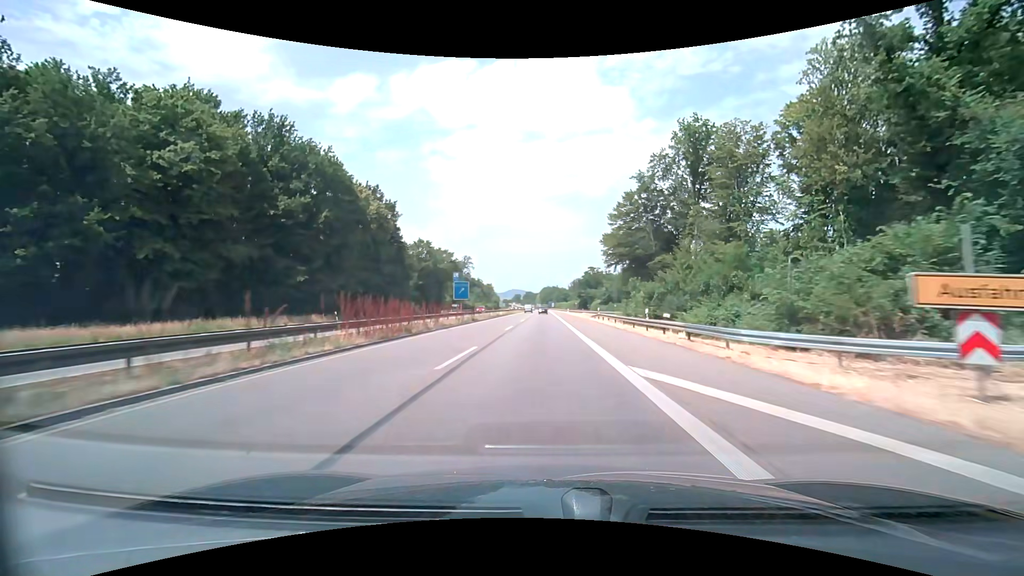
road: trunk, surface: asphalt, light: Day
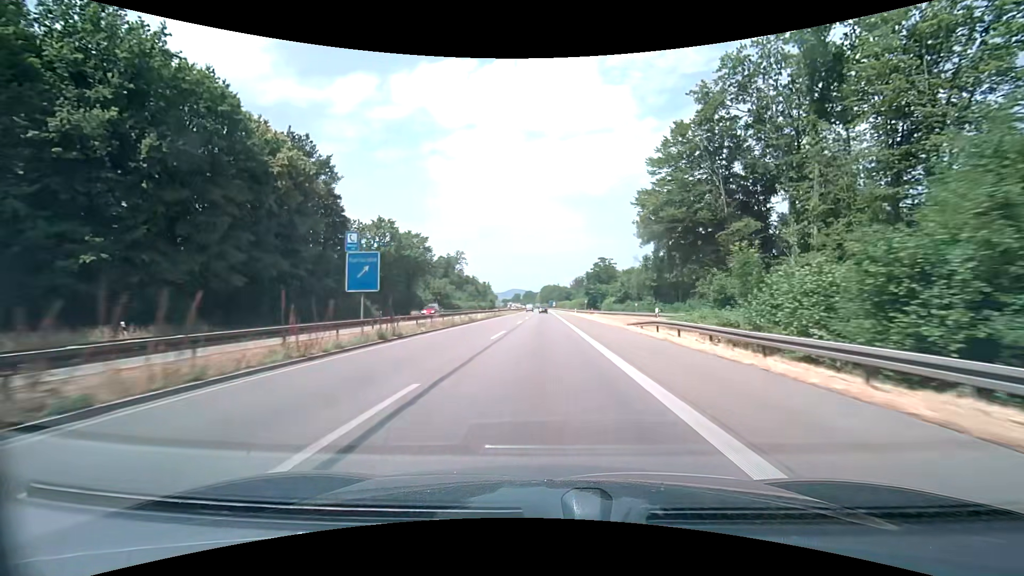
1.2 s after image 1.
(0.0, +26.4) m; 0°
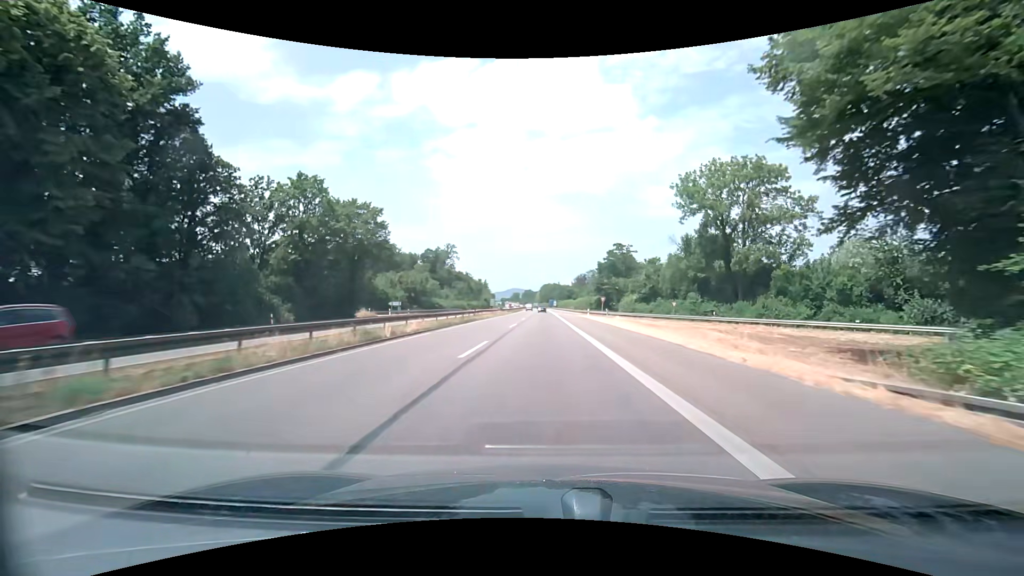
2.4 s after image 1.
(+0.1, +26.4) m; 0°
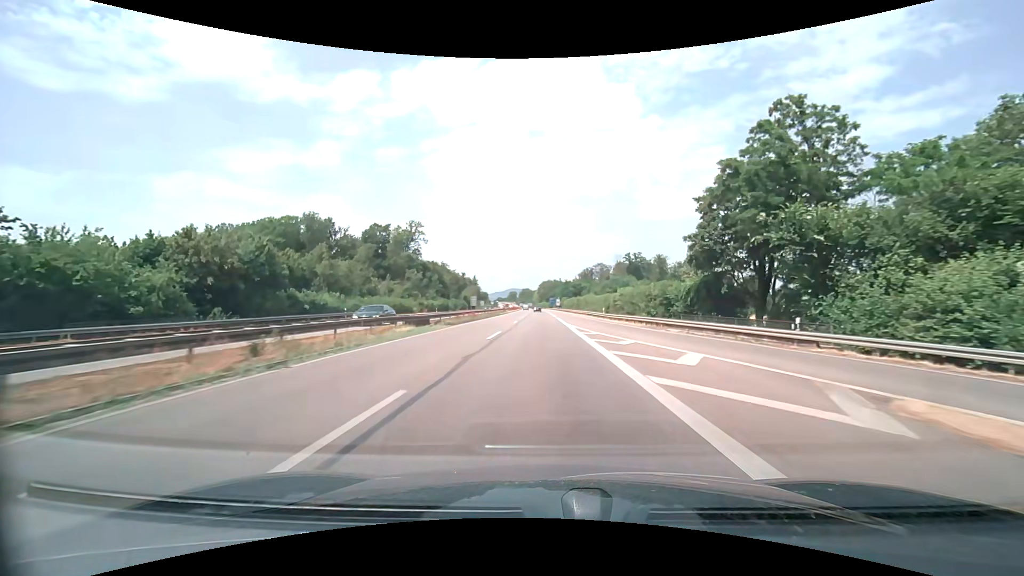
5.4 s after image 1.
(0.0, +65.9) m; 0°
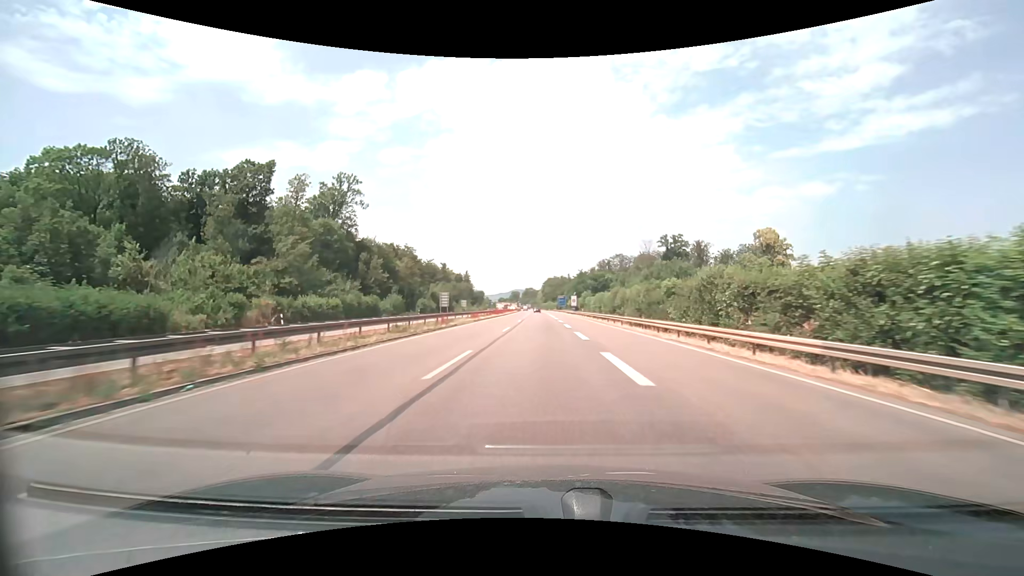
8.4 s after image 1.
(-0.5, +65.9) m; -1°
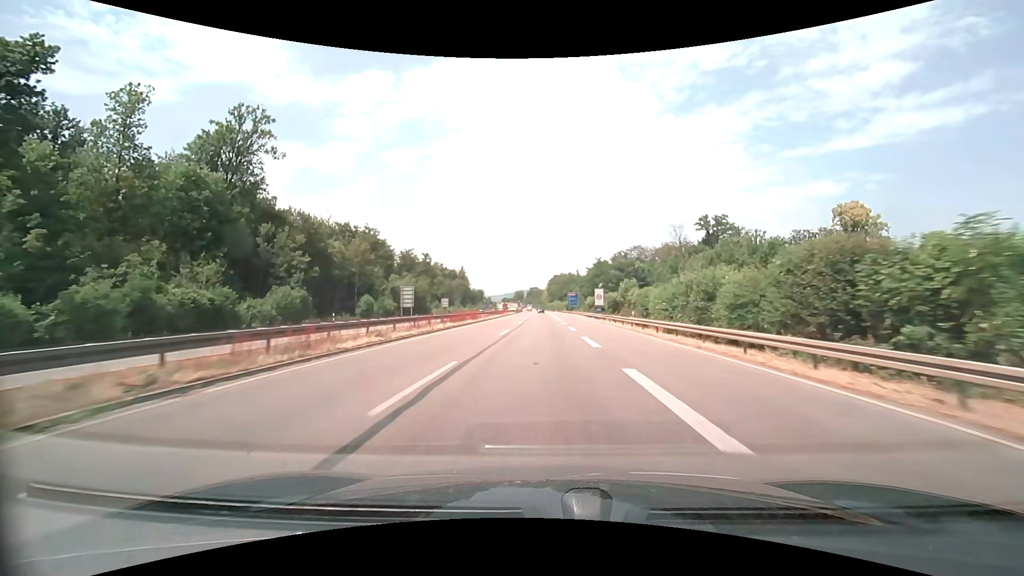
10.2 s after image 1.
(-0.1, +39.6) m; -1°
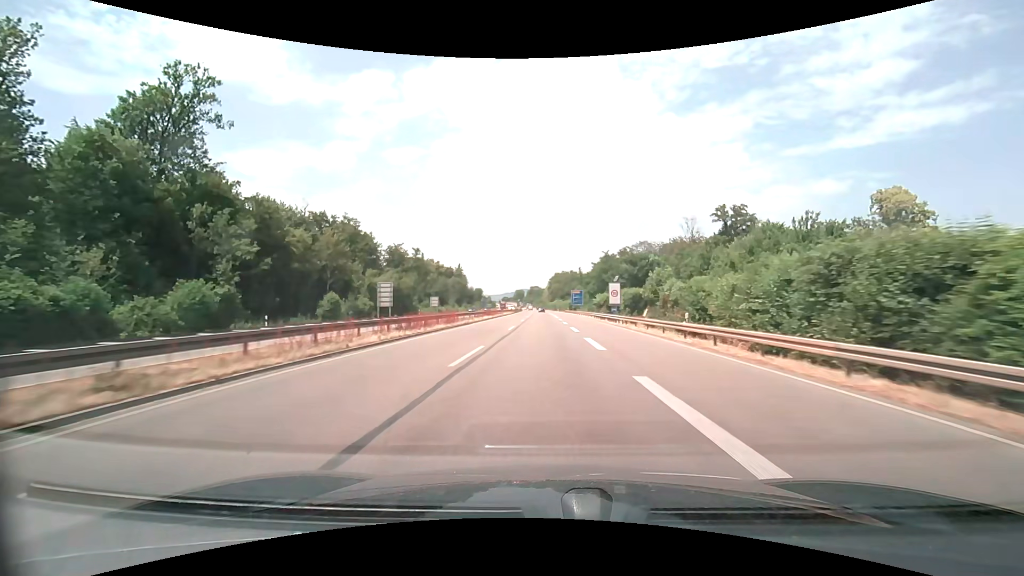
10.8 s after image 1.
(0.0, +13.2) m; 0°
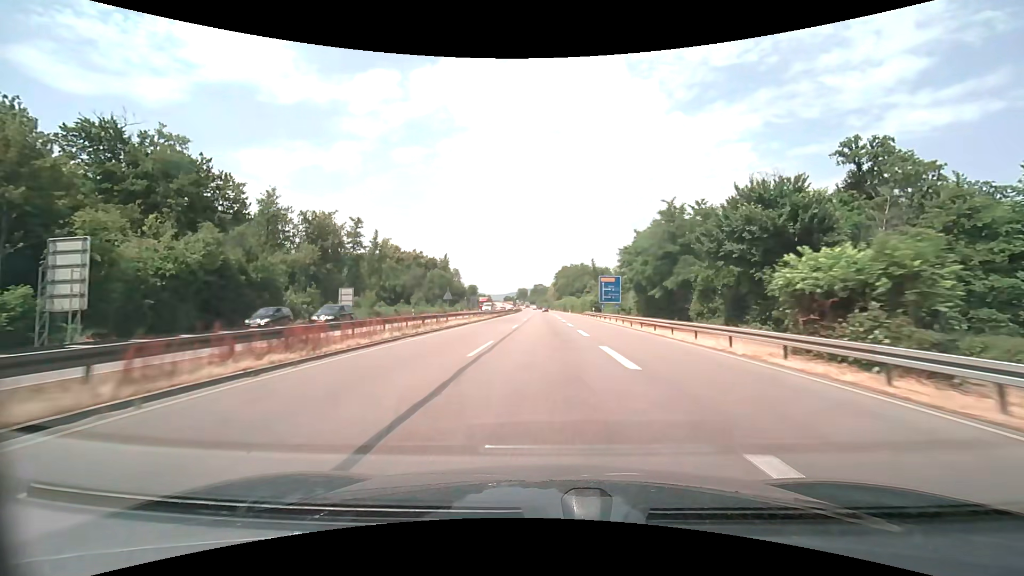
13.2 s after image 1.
(-0.1, +52.9) m; -1°
(0, +10) (0, +20) (0, +30) (0, +40) (0, +50) (0, +60) (0, +70) (0, +80) (0, +90) (0, +100) m
